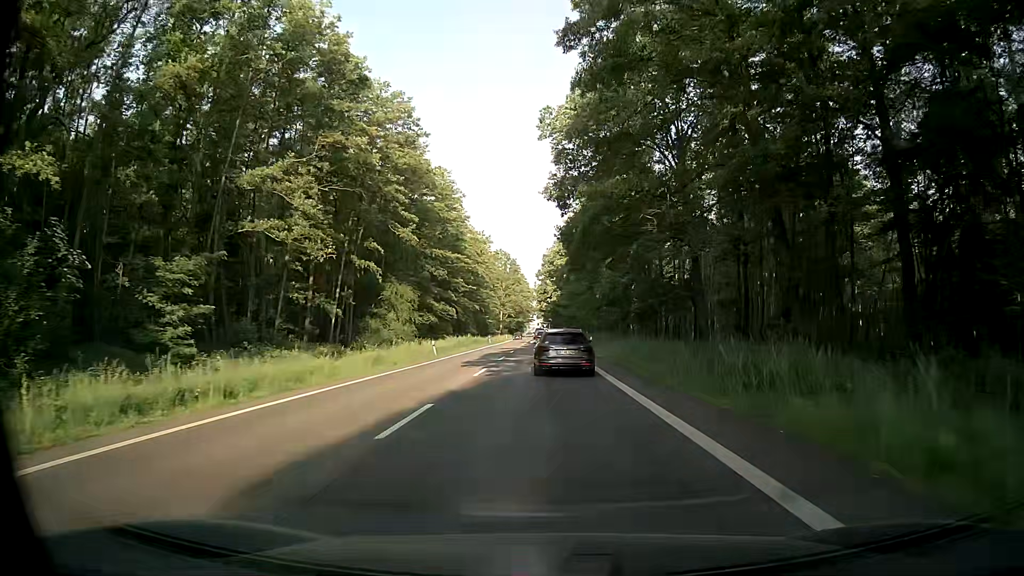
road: secondary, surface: asphalt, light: Day
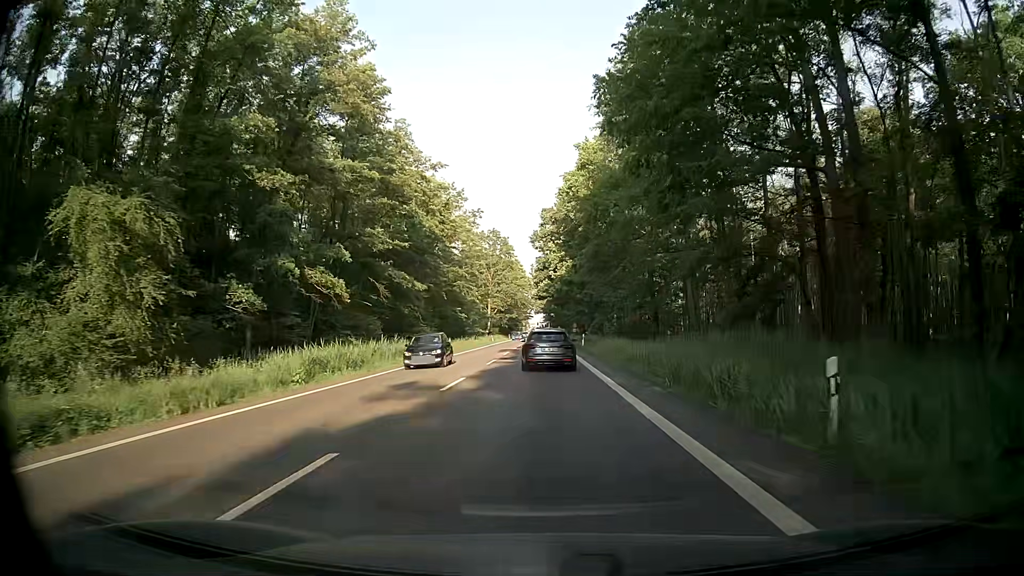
(0.0, +41.8) m; 0°
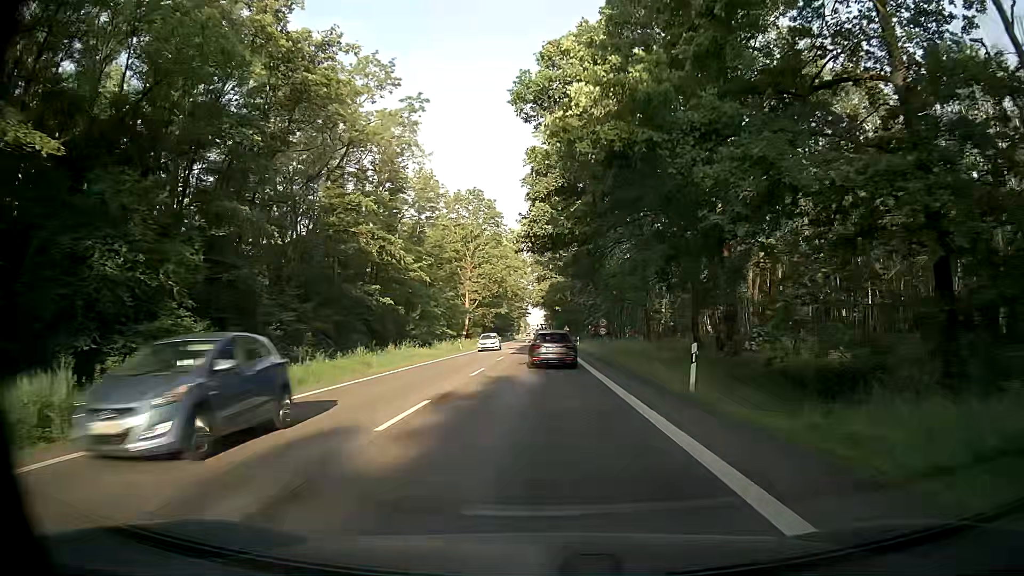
(-0.6, +42.8) m; -1°
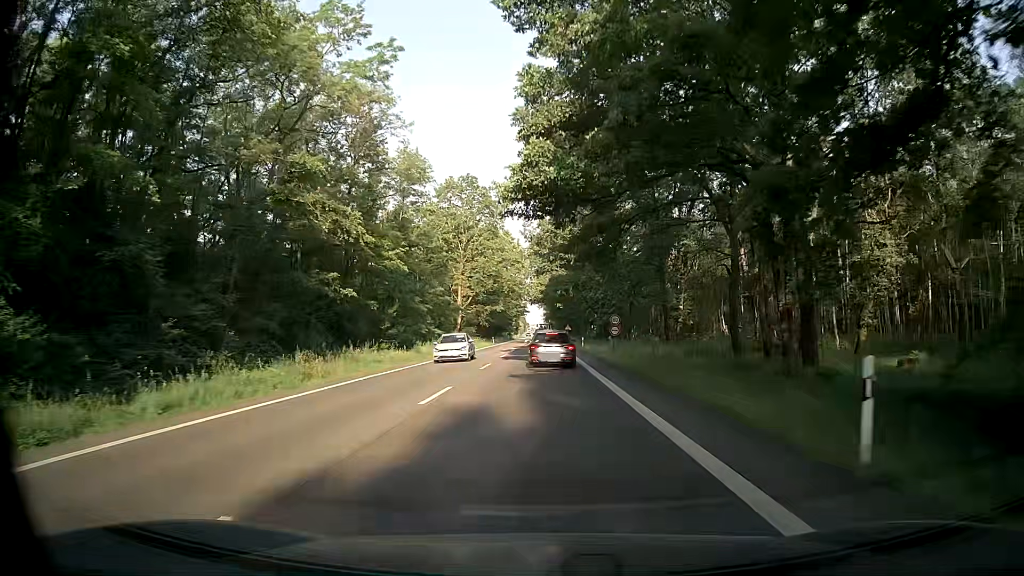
(0.0, +8.7) m; +2°
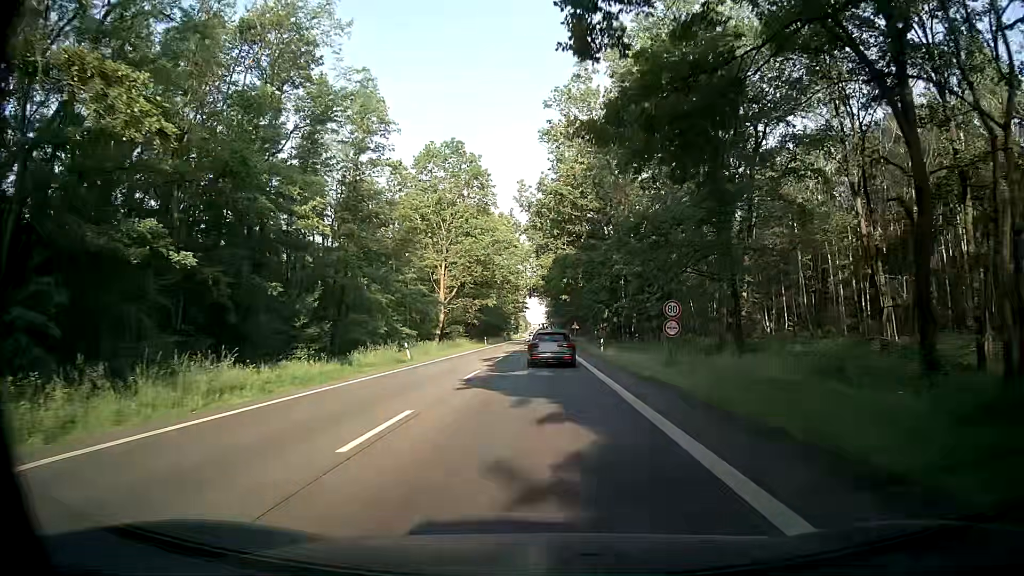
(-0.5, +17.5) m; -1°
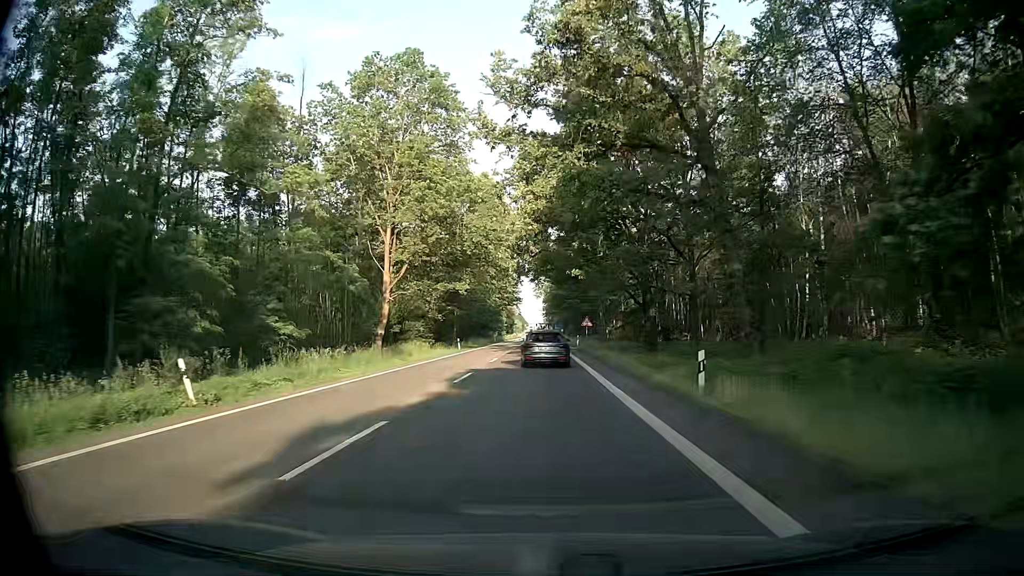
(-0.4, +25.8) m; -1°
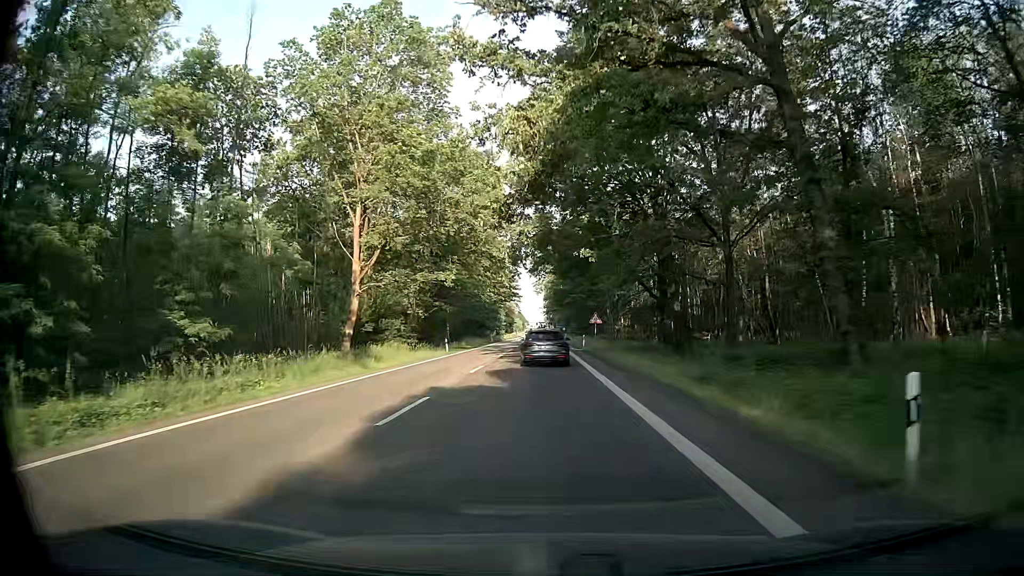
(0.0, +8.5) m; 0°
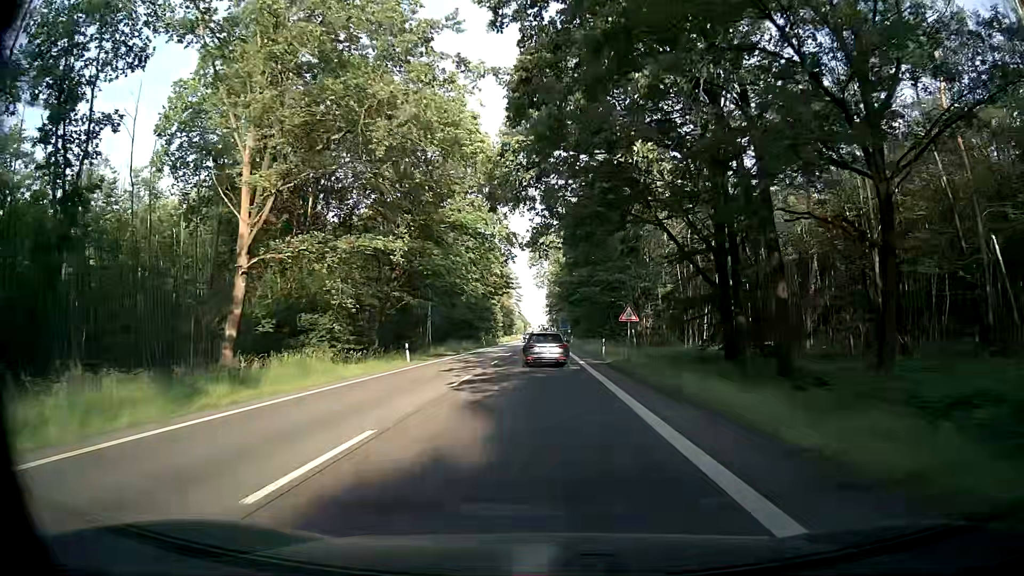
(0.0, +16.8) m; 0°
(0, +10) (0, +20) (0, +30) (0, +40) (0, +50) (0, +60) (0, +70) (0, +80) (0, +90) (0, +100) m
